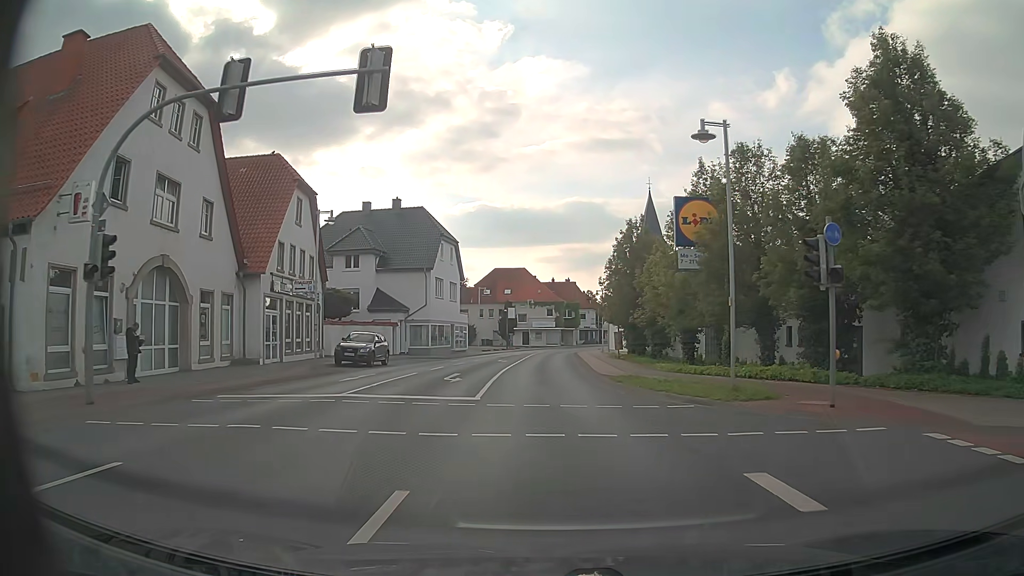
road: primary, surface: asphalt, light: Day
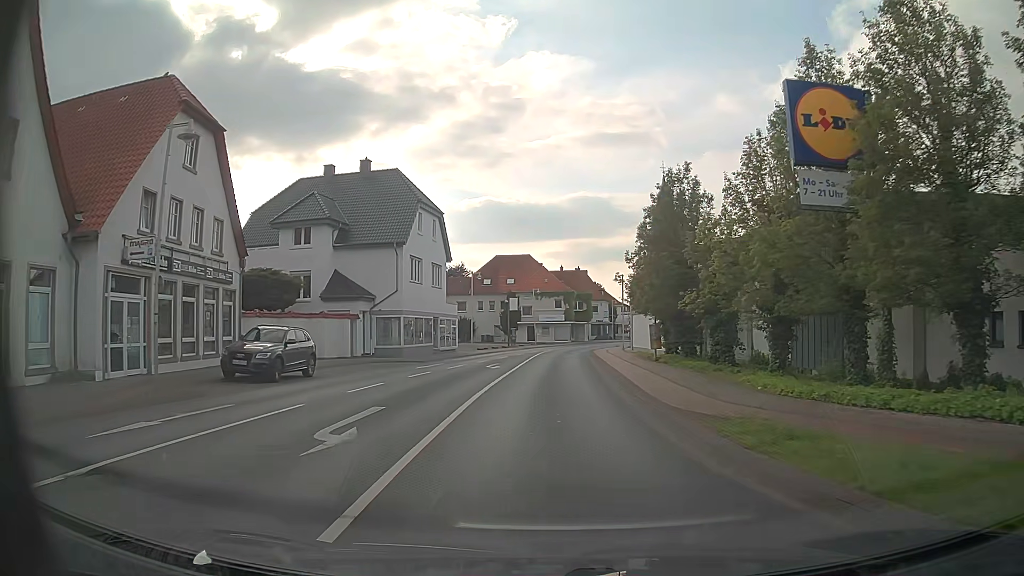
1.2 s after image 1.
(-0.1, +12.7) m; 0°
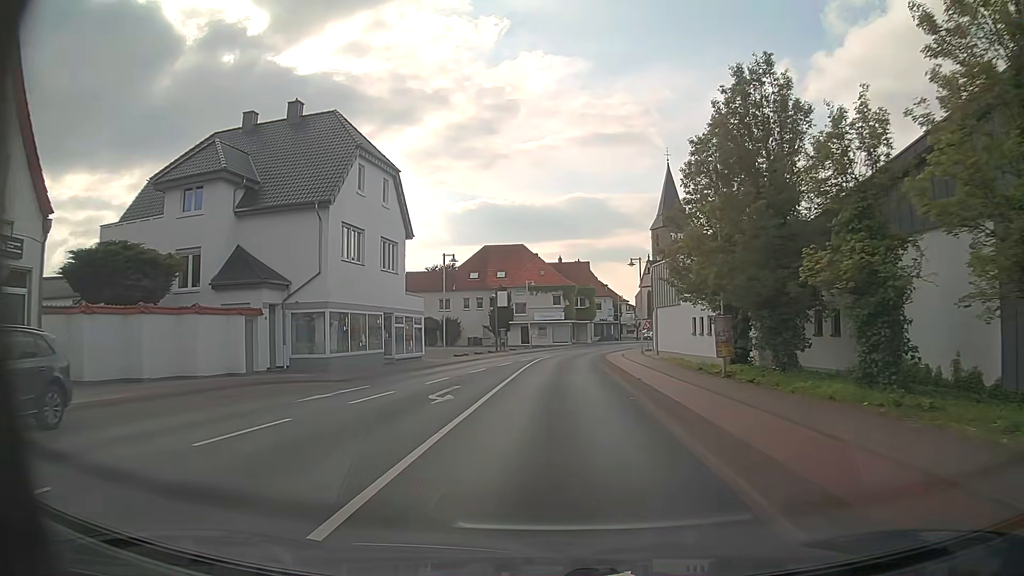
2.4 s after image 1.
(-0.1, +13.5) m; 0°
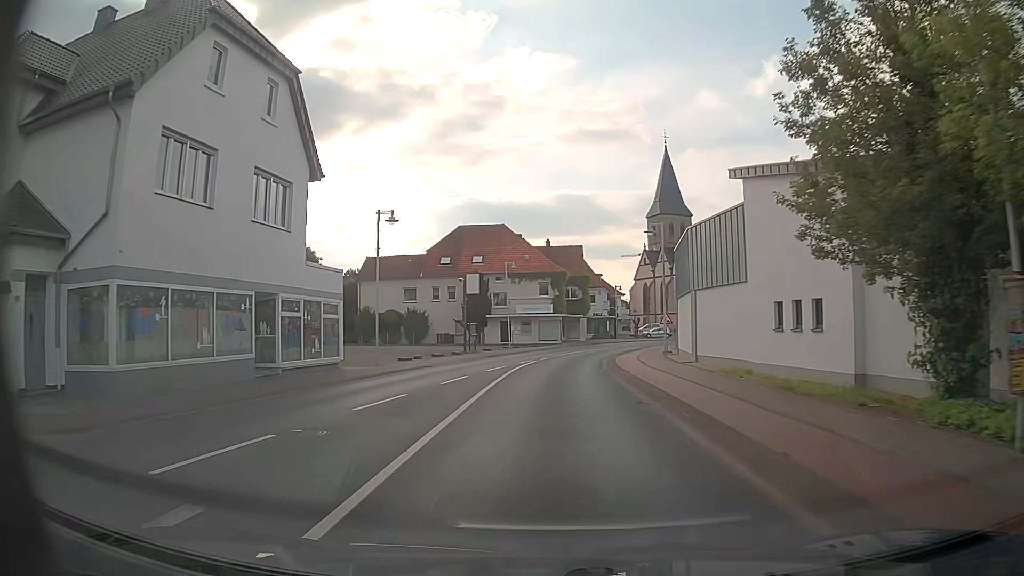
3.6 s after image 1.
(+0.1, +13.8) m; +1°
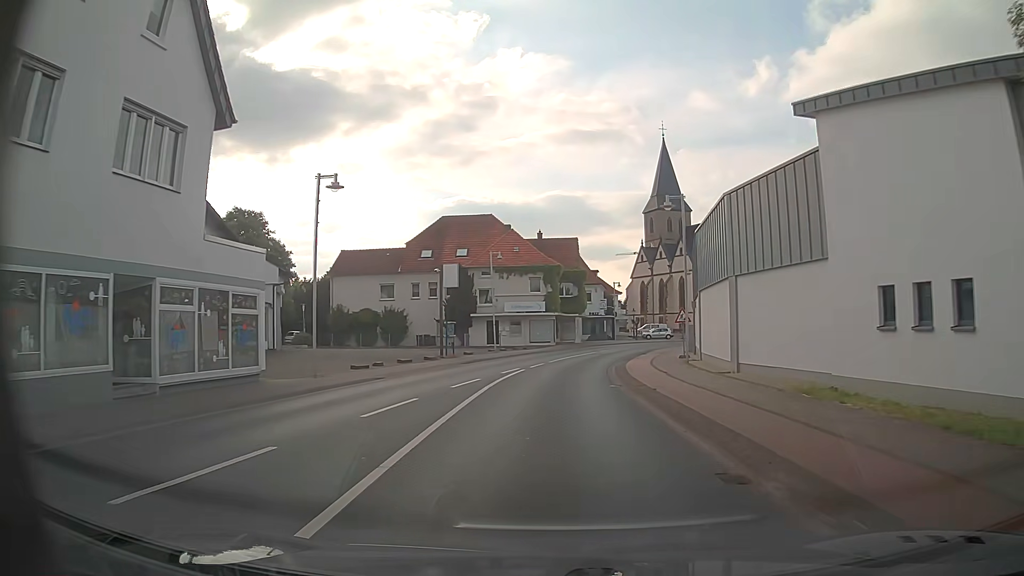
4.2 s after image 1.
(+0.1, +6.9) m; +1°
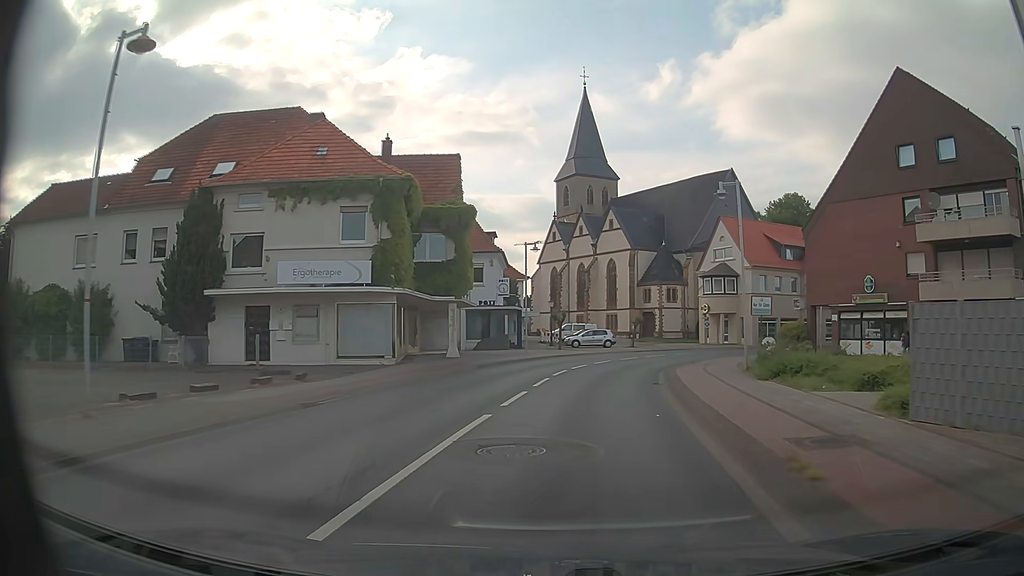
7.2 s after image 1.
(+2.1, +34.0) m; +8°
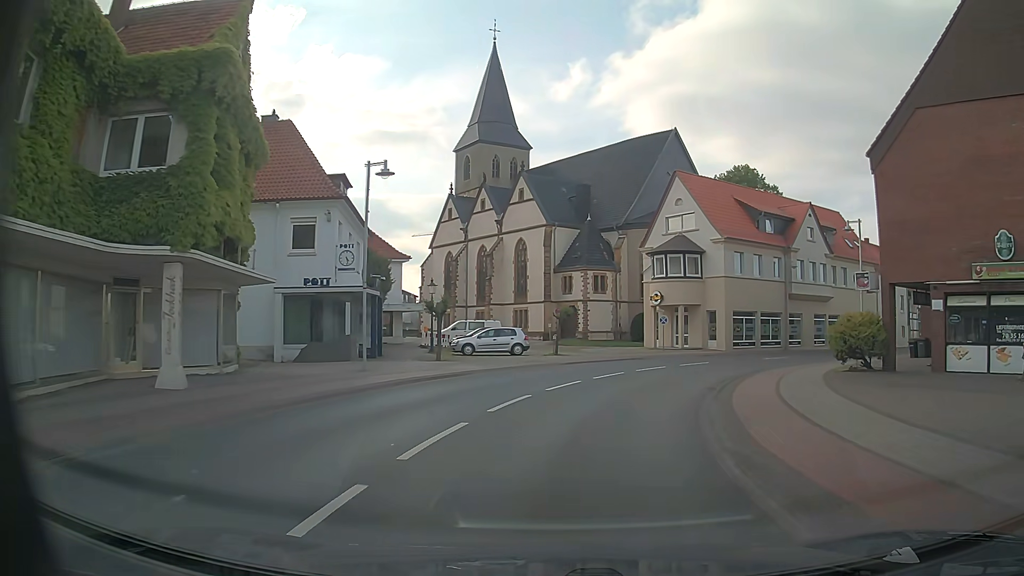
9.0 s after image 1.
(+1.4, +18.8) m; +8°
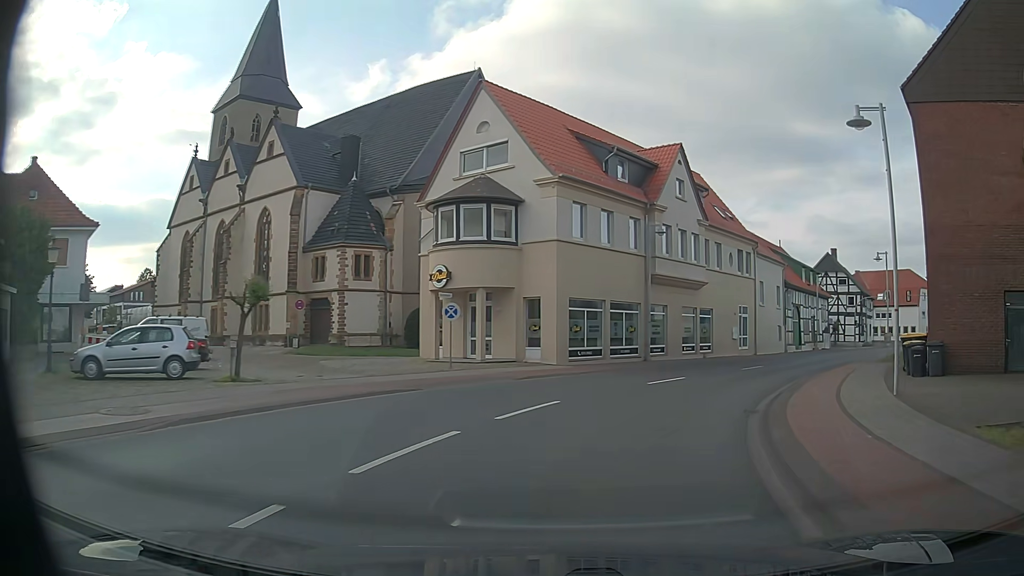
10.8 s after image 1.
(+2.5, +17.7) m; +17°
(+1, +10) (+5, +19) (+10, +28) (+15, +36) (+21, +44) (+27, +52) (+34, +60) (+40, +67) (+47, +75) (+53, +83) m
